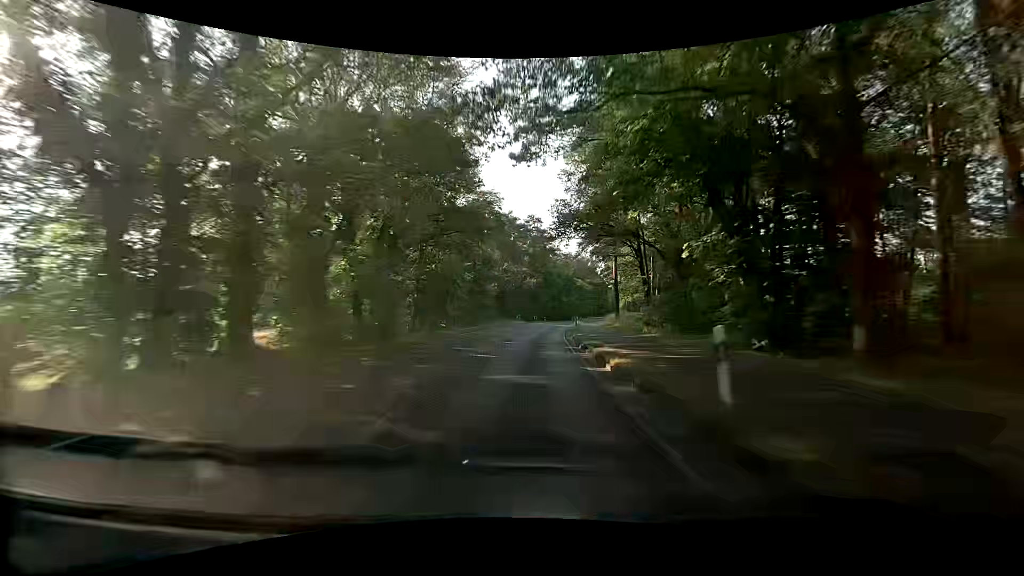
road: secondary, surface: asphalt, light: Day
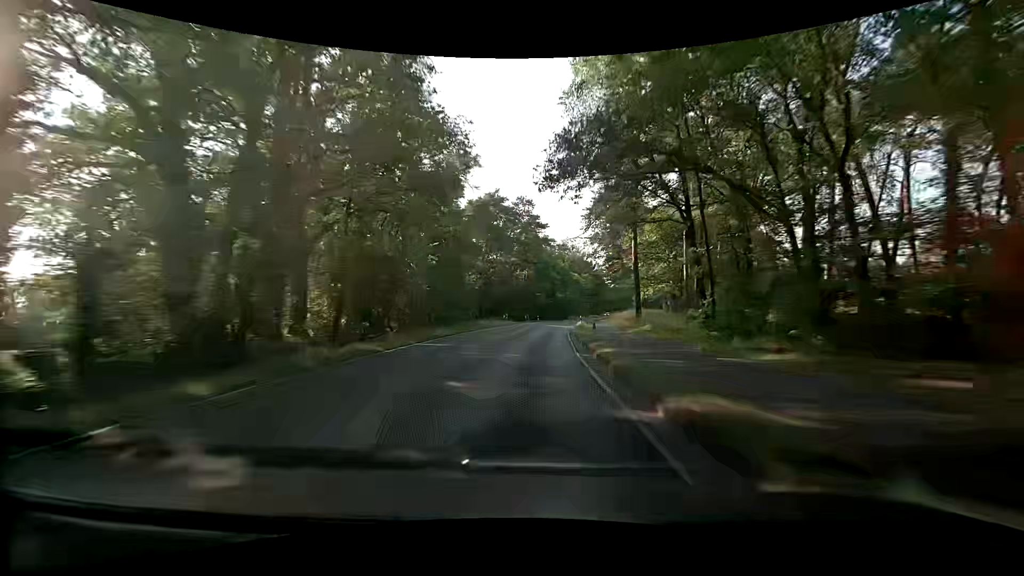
(-0.1, +15.1) m; 0°
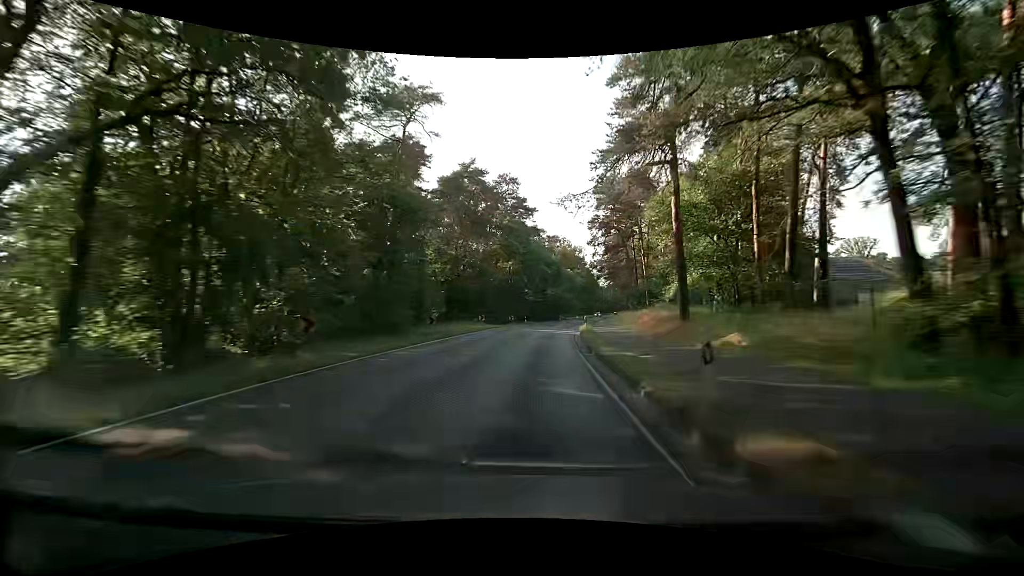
(+0.1, +15.2) m; +1°
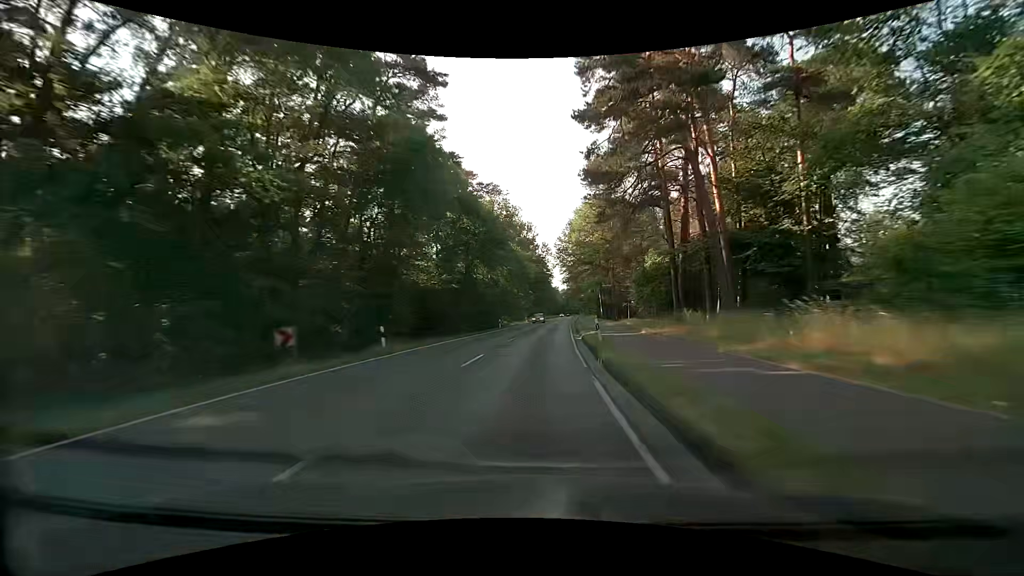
(+2.1, +46.1) m; +6°
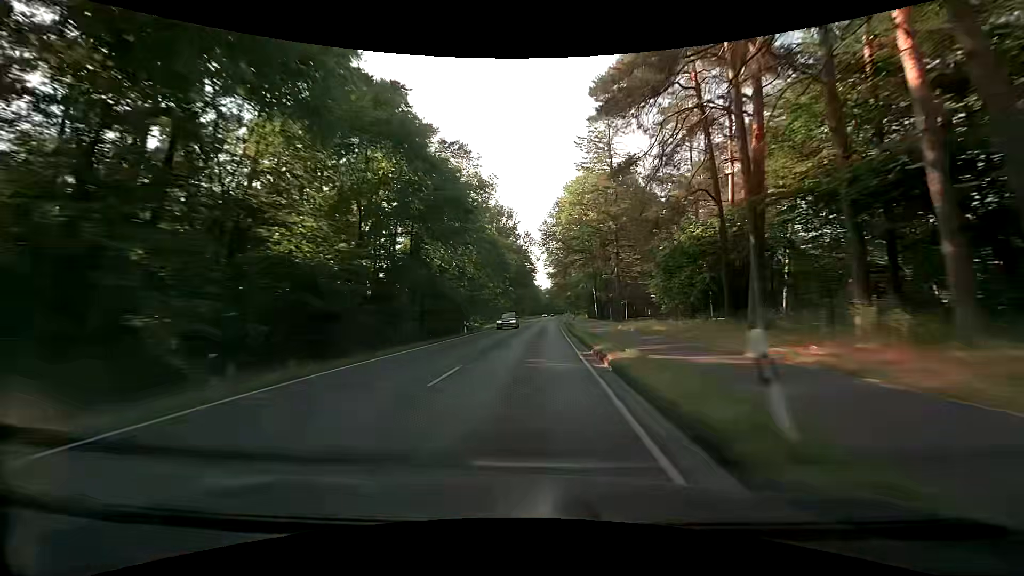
(+0.3, +15.5) m; +2°
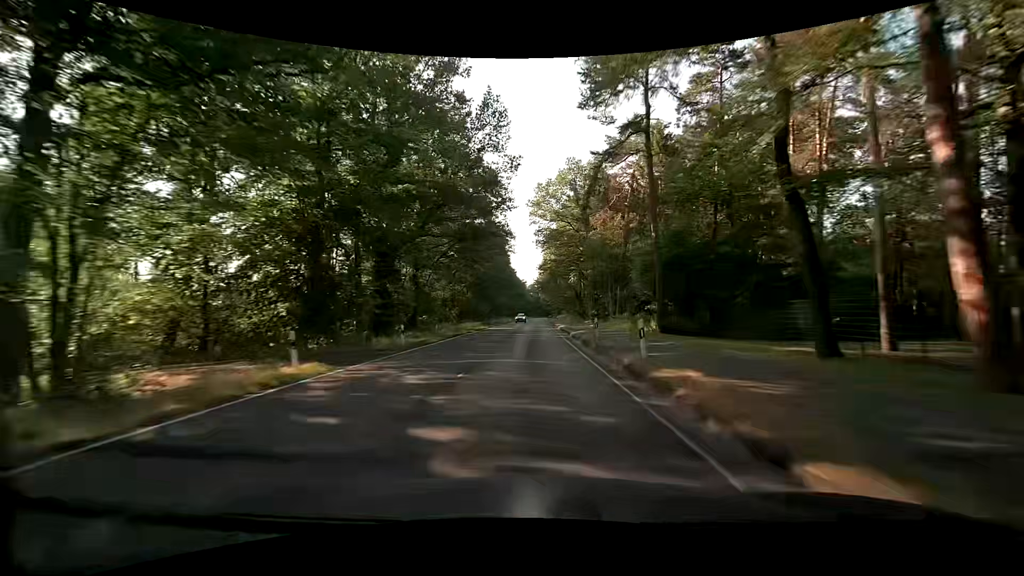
(+1.3, +62.4) m; +2°
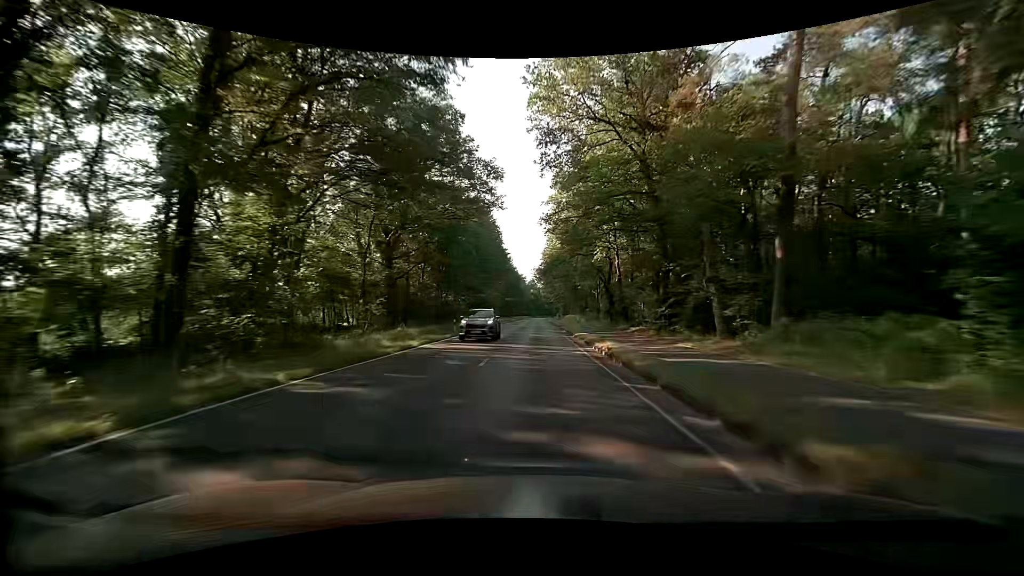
(-0.2, +31.4) m; 0°
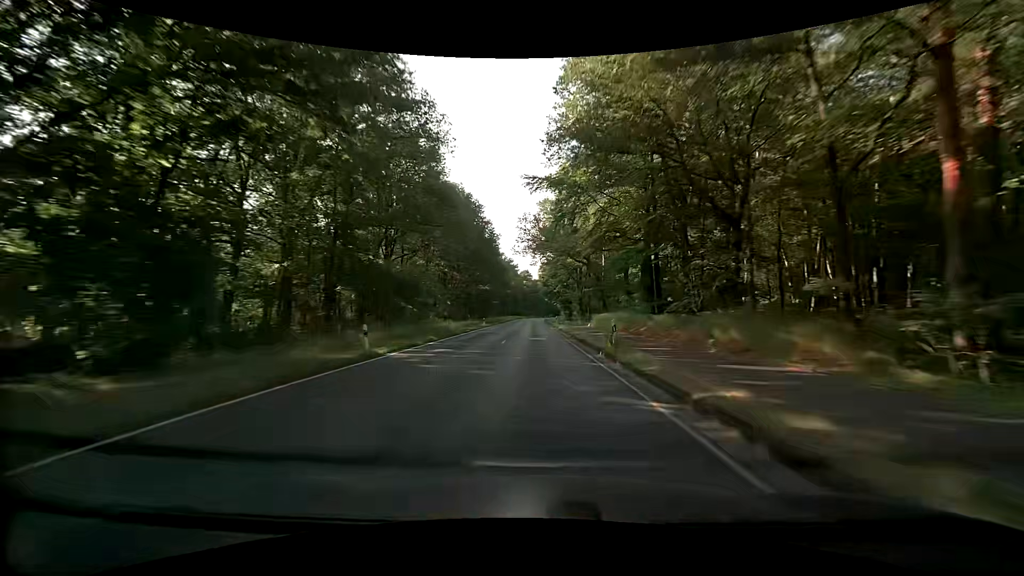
(+0.3, +63.0) m; +1°
(0, +10) (0, +20) (0, +30) (0, +40) (0, +50) (0, +60) (0, +70) (-1, +80) (-1, +90) (-1, +100) m
